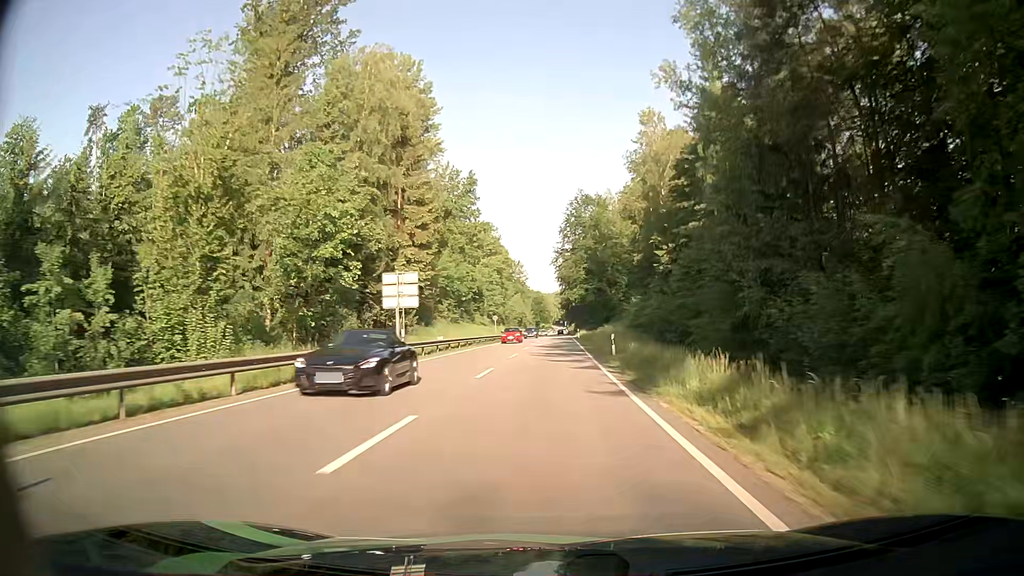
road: primary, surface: asphalt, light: Day
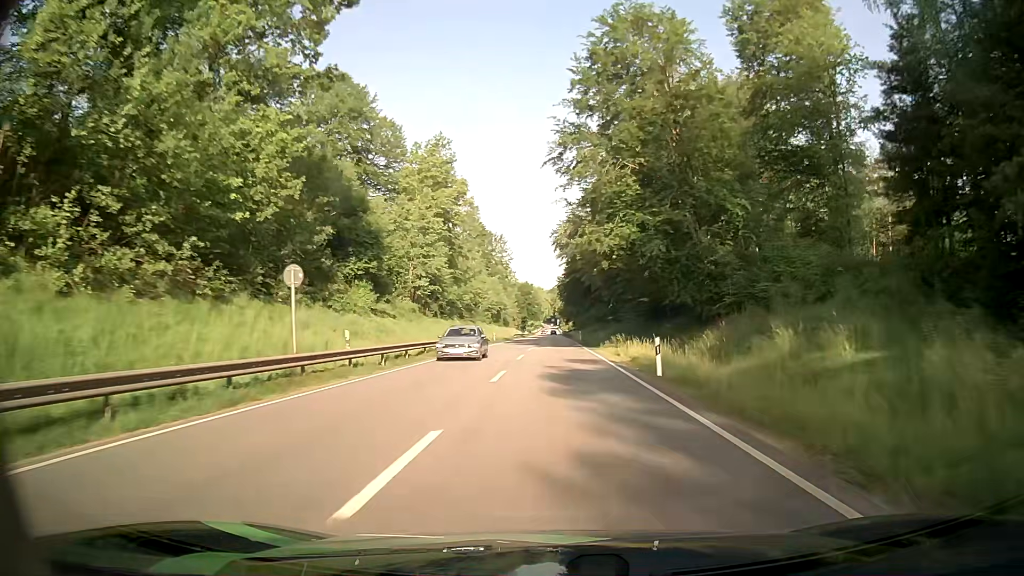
(+0.8, +61.3) m; +2°
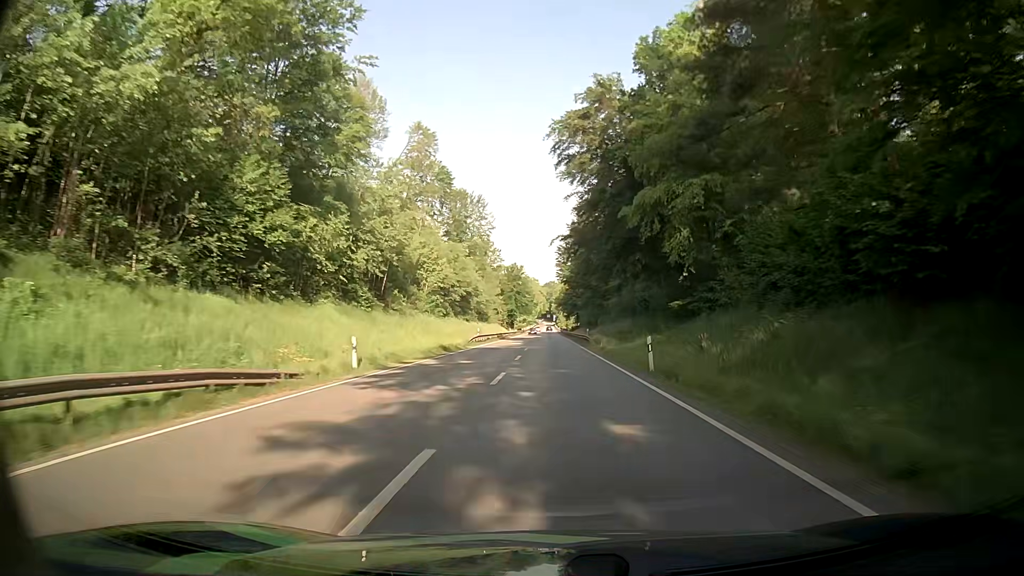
(-0.4, +49.3) m; -1°
(0, +10) (0, +20) (0, +30) (0, +40) (0, +50) (0, +60) (0, +70) (0, +80) (0, +90) (+1, +100) m
